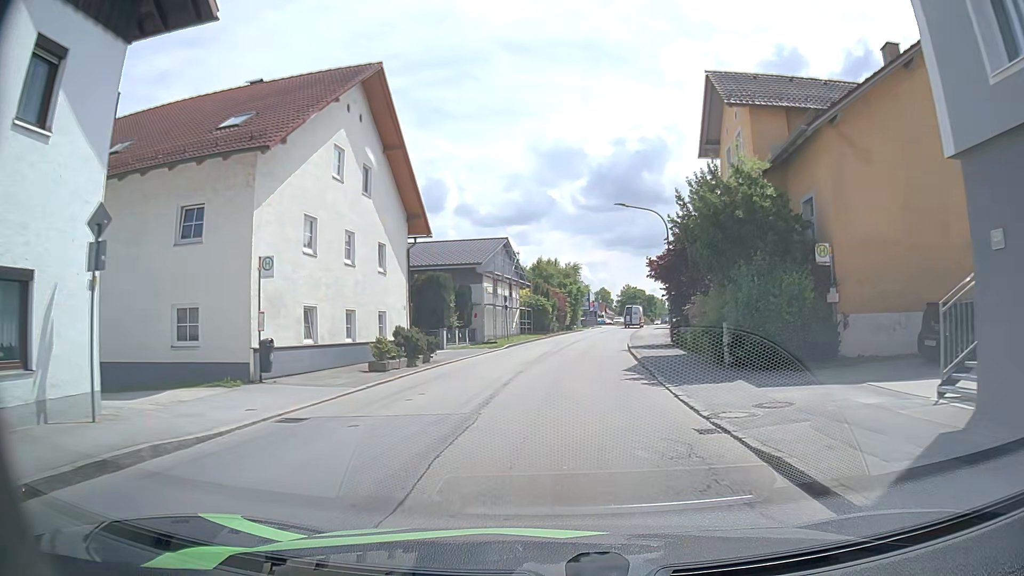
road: unclassified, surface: asphalt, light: Day
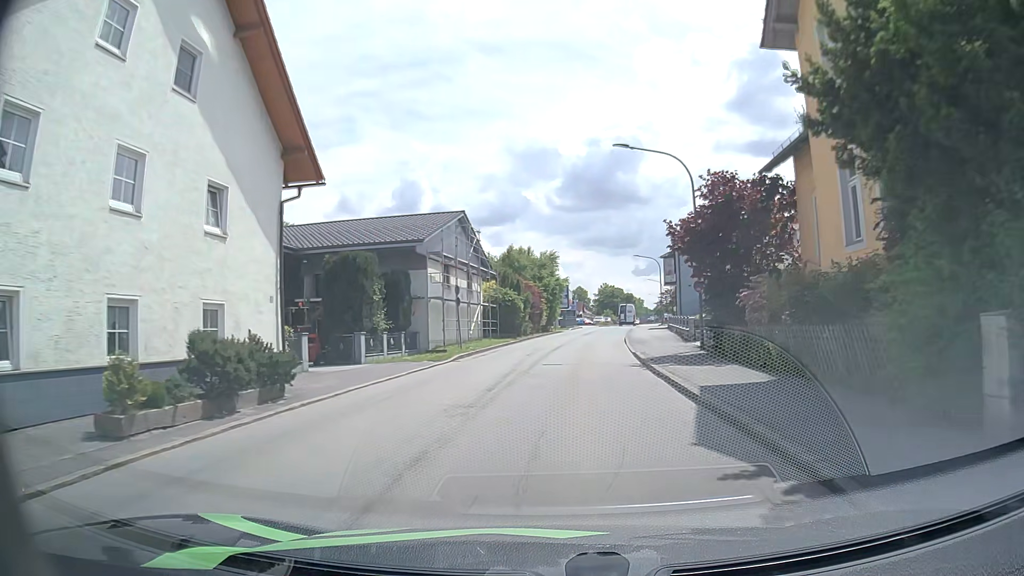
(+0.1, +12.1) m; +2°
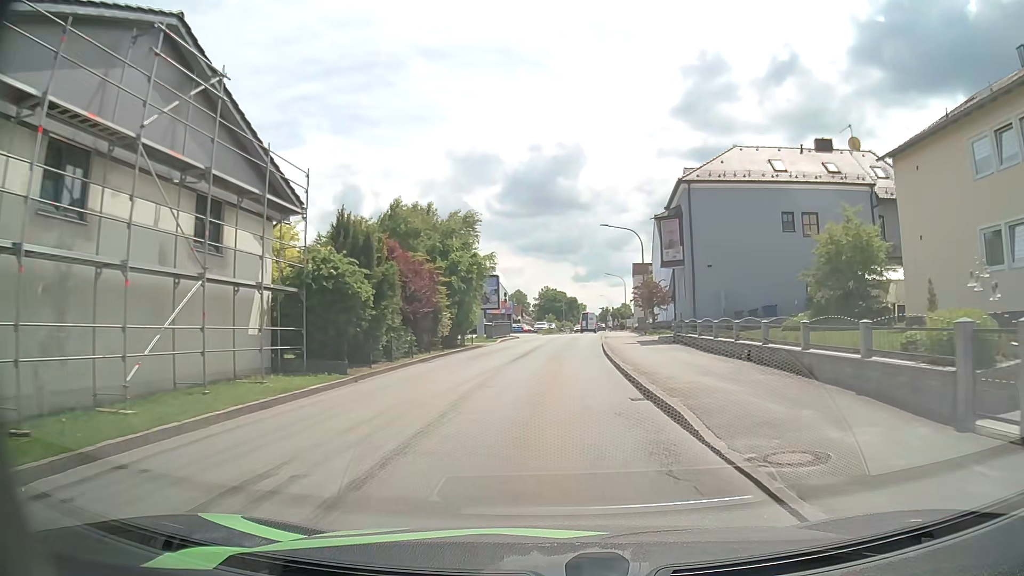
(+1.6, +26.1) m; +6°
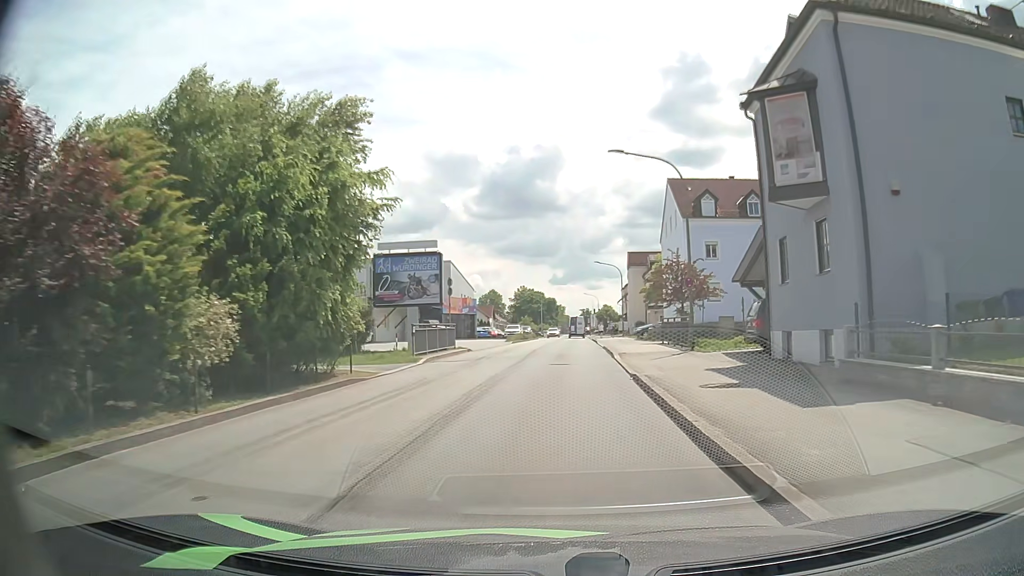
(+0.2, +20.3) m; +2°
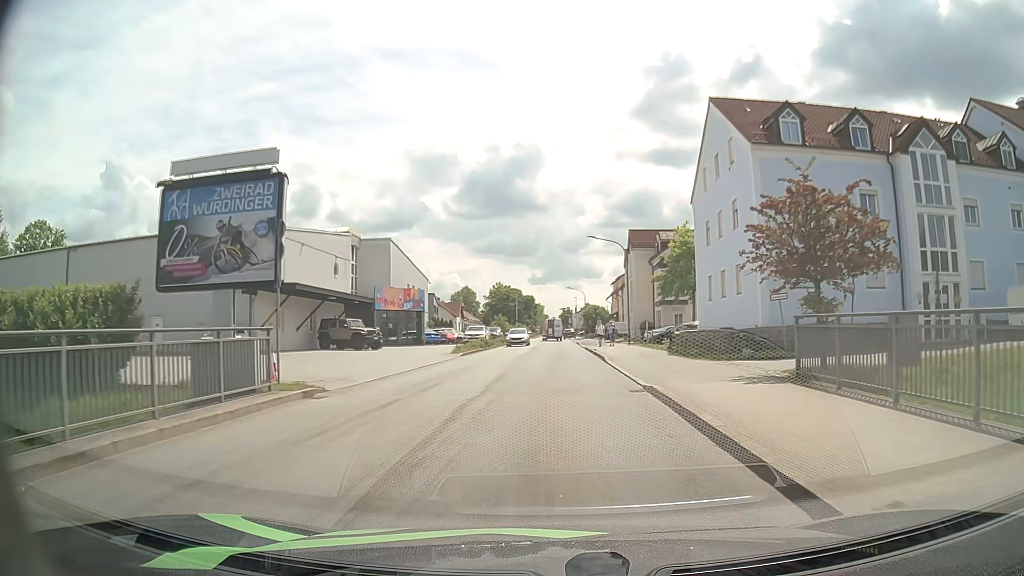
(+0.3, +20.2) m; +2°
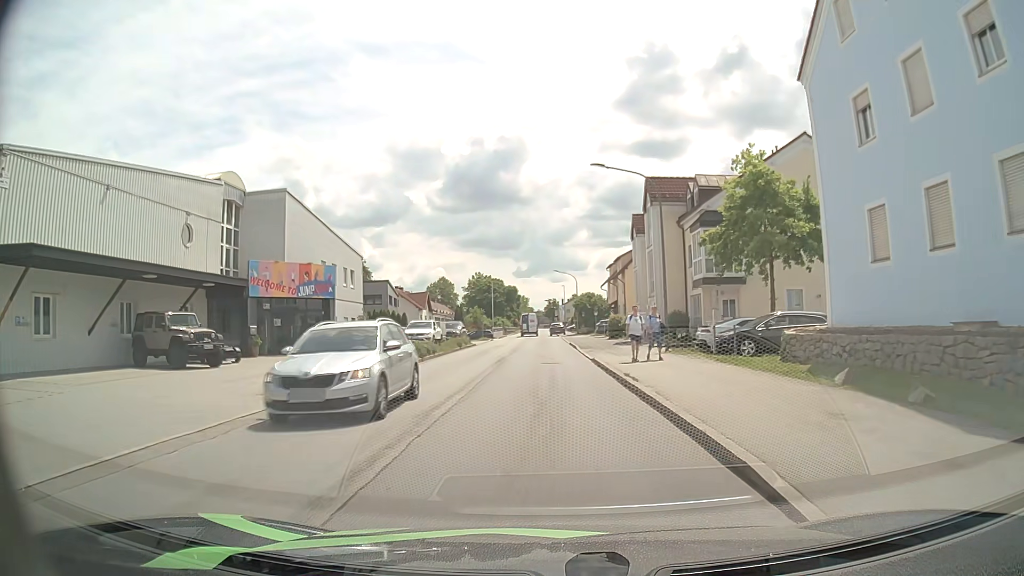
(+0.3, +20.0) m; +1°
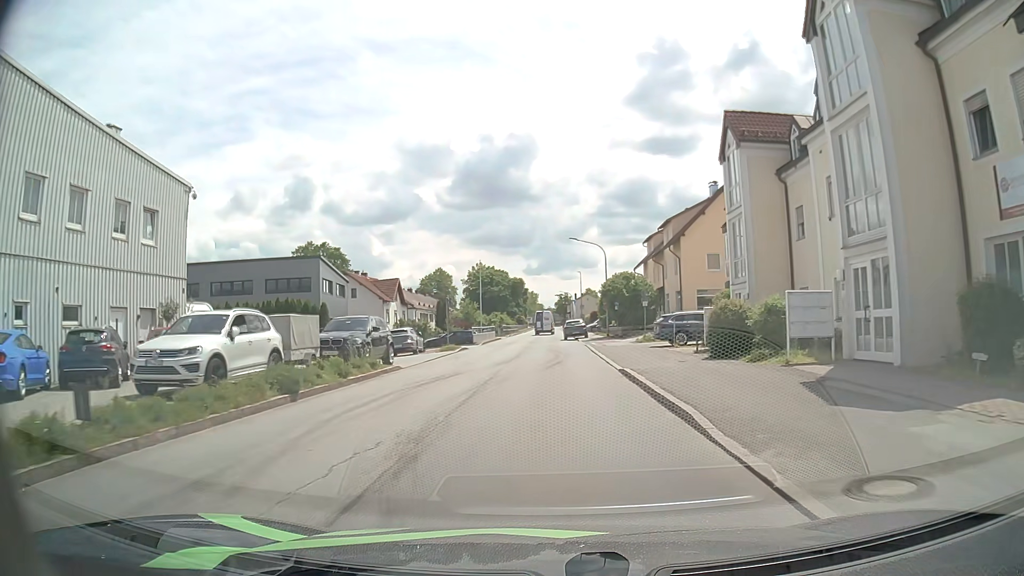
(0.0, +27.5) m; 0°
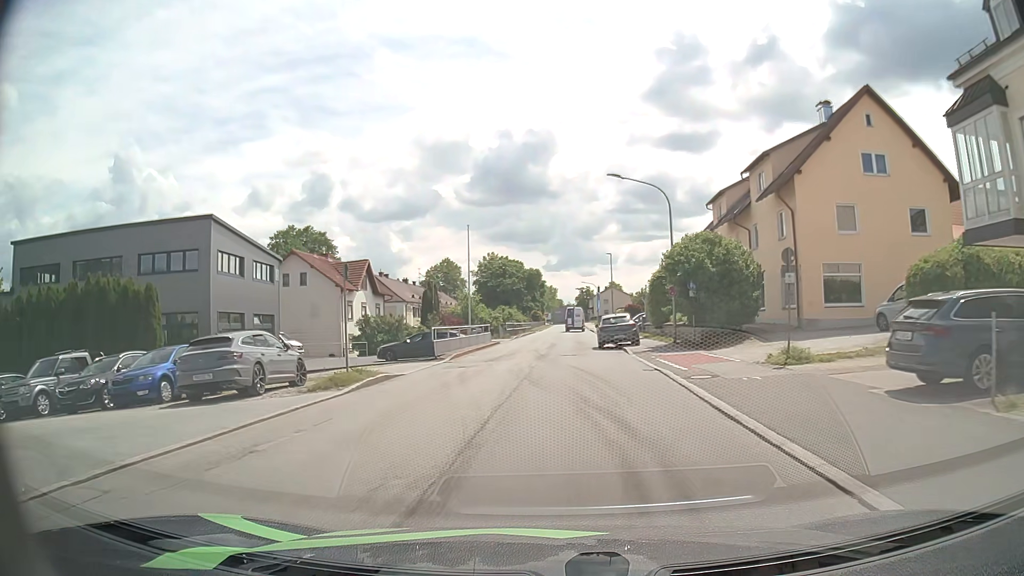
(-0.2, +20.8) m; -1°
(0, +10) (-1, +20) (-1, +30) (-1, +40) (0, +50) (+1, +60) (+1, +70) (+2, +80) (+2, +90) (+3, +100) m
